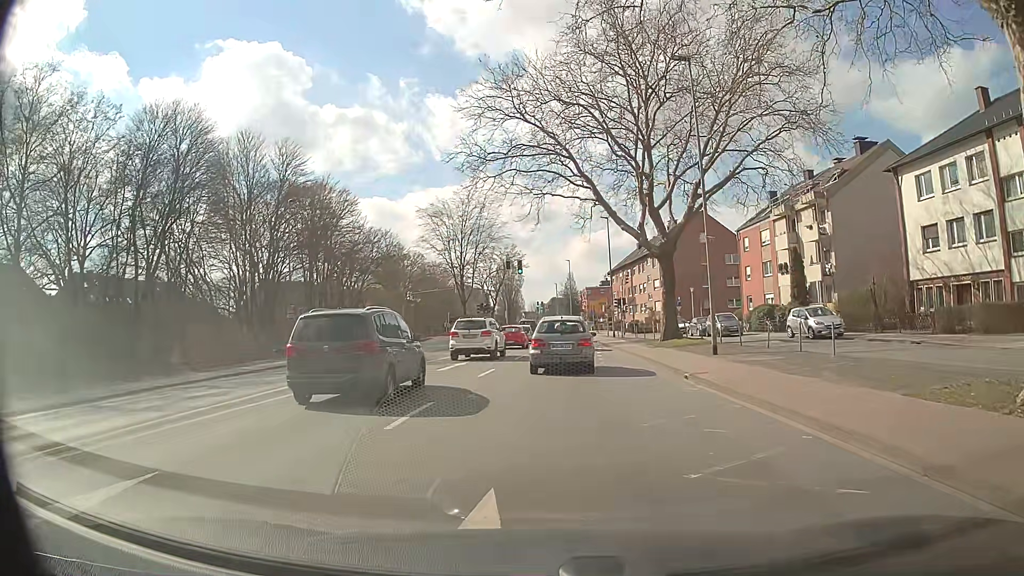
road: secondary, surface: asphalt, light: Day
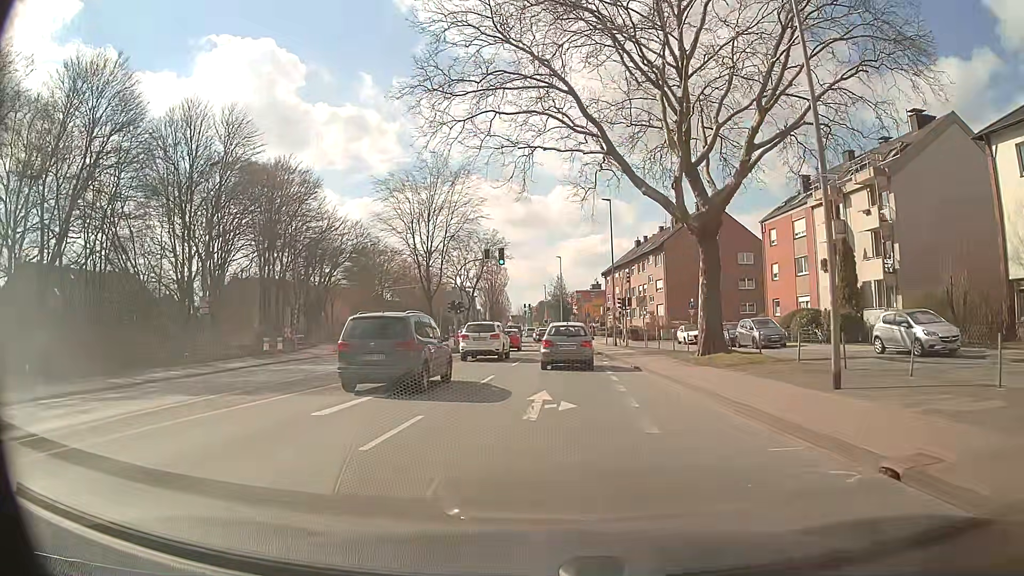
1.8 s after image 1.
(-0.1, +10.9) m; 0°
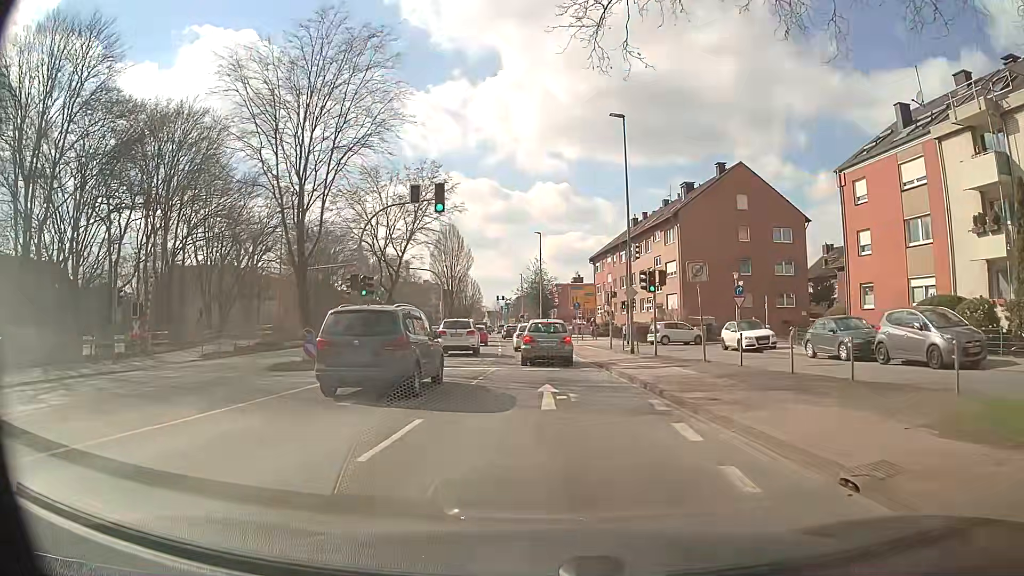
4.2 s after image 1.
(+0.5, +19.2) m; +2°
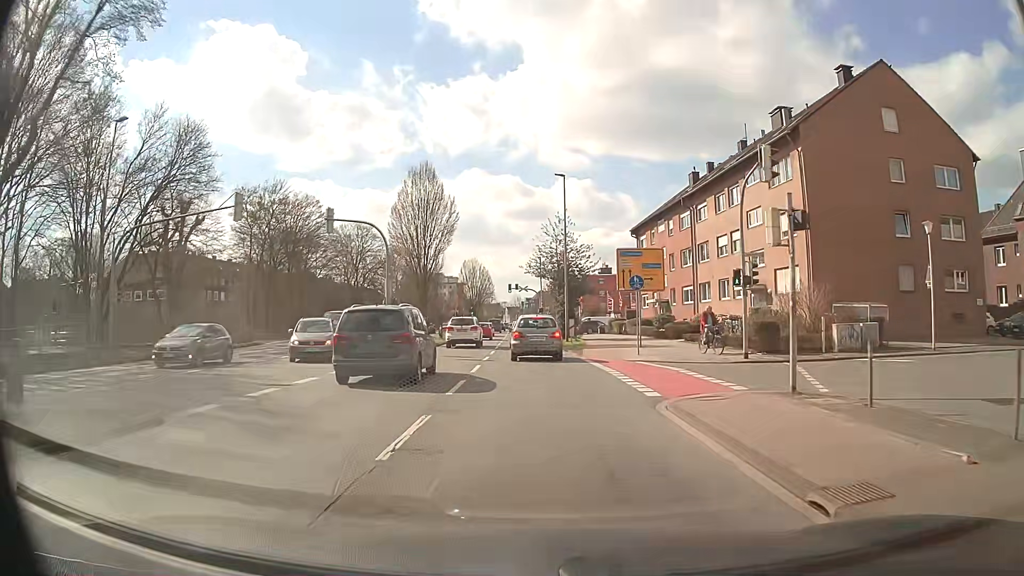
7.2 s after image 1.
(-0.1, +24.5) m; -2°
(0, +10) (0, +20) (-1, +30) (-1, +40) (-1, +50) (-2, +60) (-2, +70) (-3, +80) (-3, +90) (-3, +100) m
